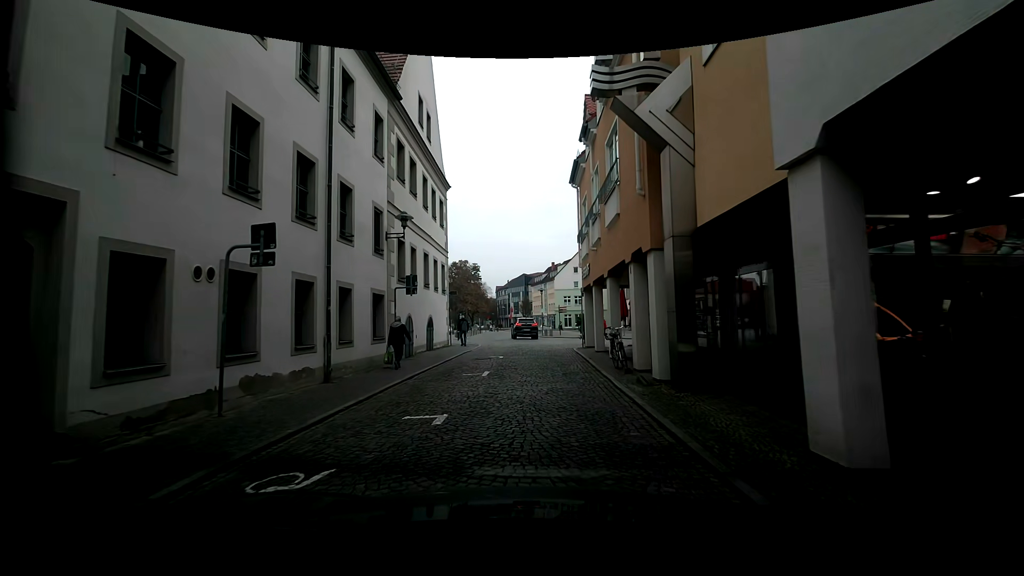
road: residential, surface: sett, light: Day
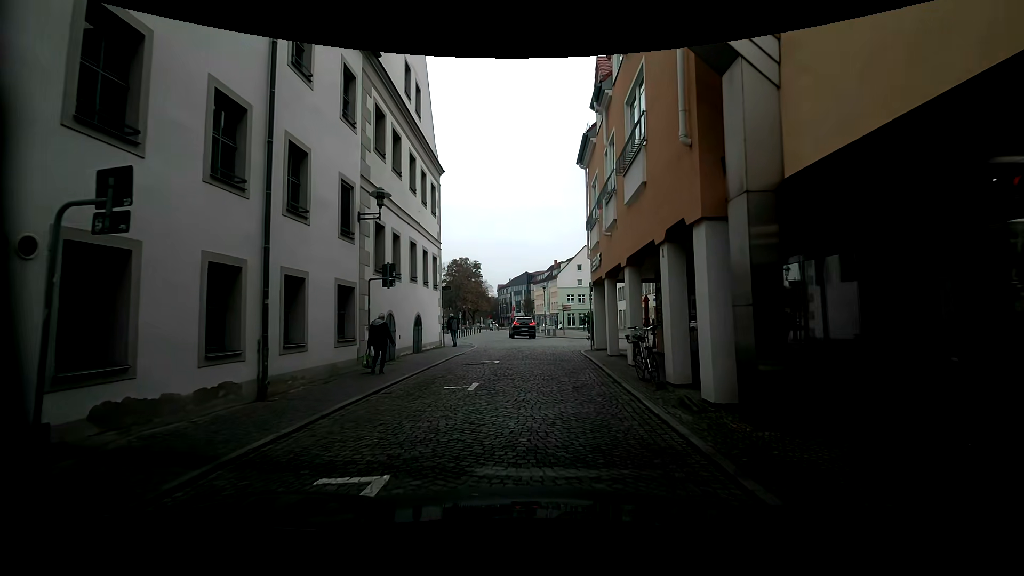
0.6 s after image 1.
(0.0, +3.0) m; +1°
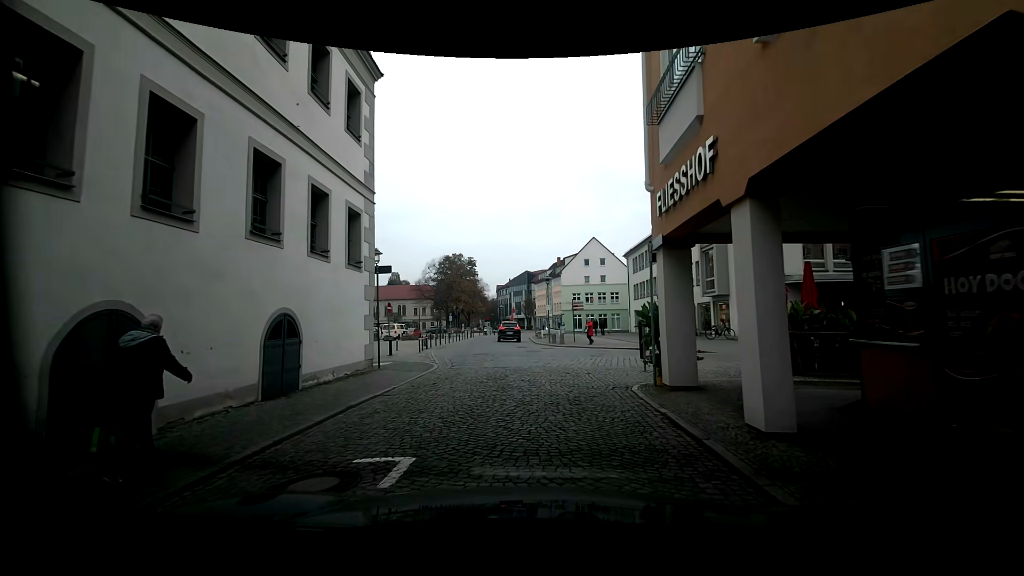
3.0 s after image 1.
(-0.5, +11.4) m; -2°
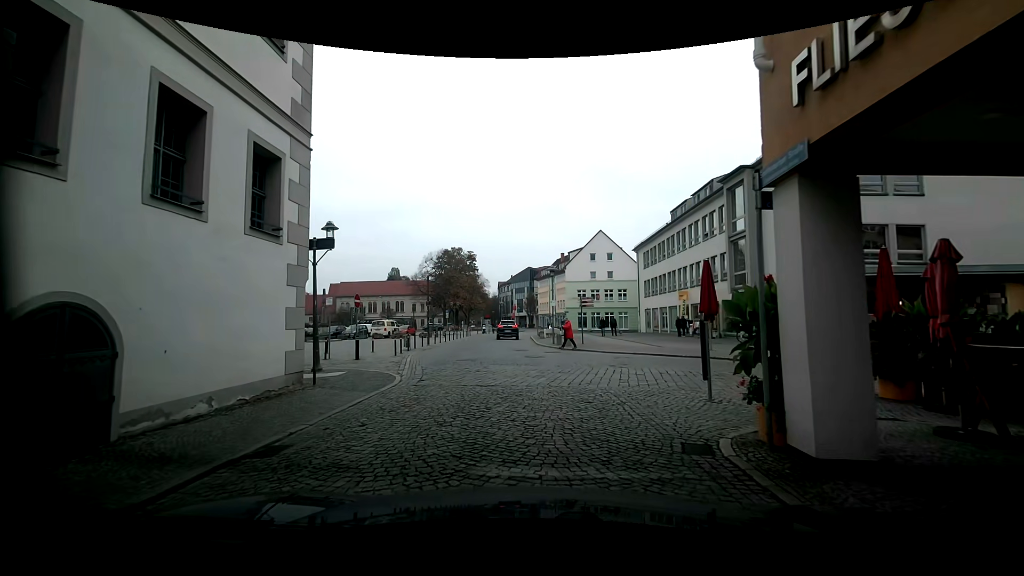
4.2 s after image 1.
(0.0, +4.7) m; 0°
